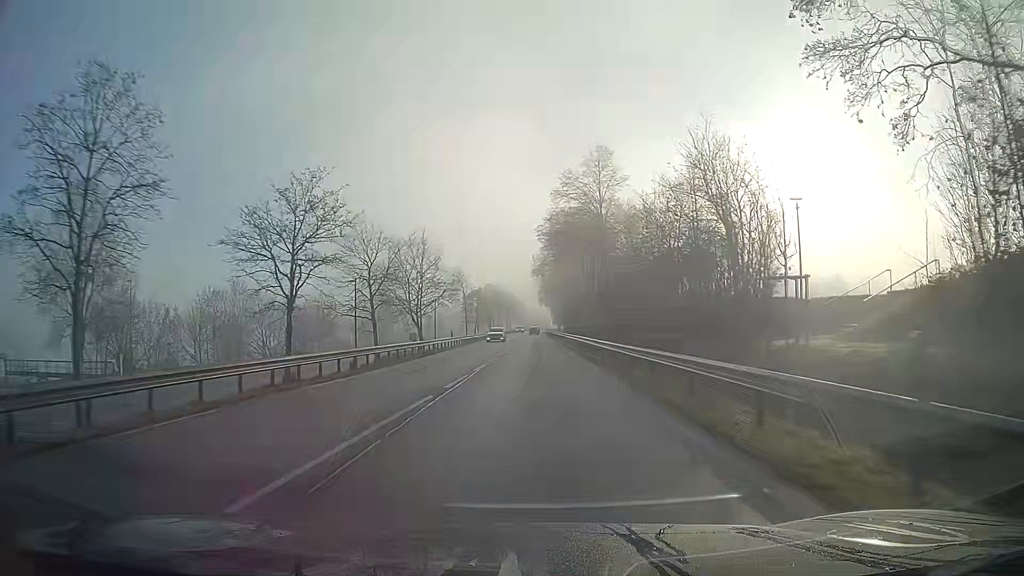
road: primary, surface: asphalt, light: Day
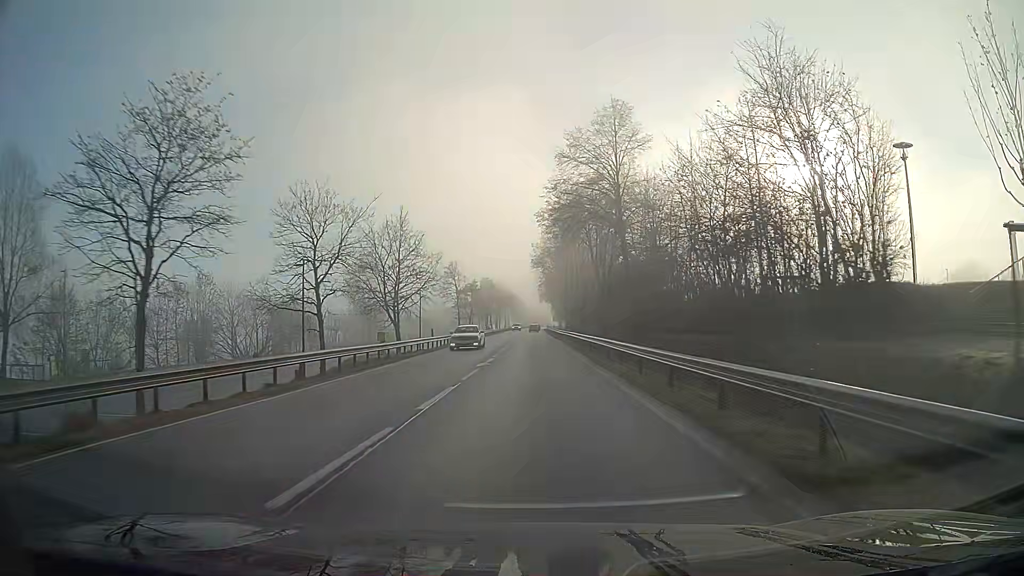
(0.0, +10.2) m; 0°
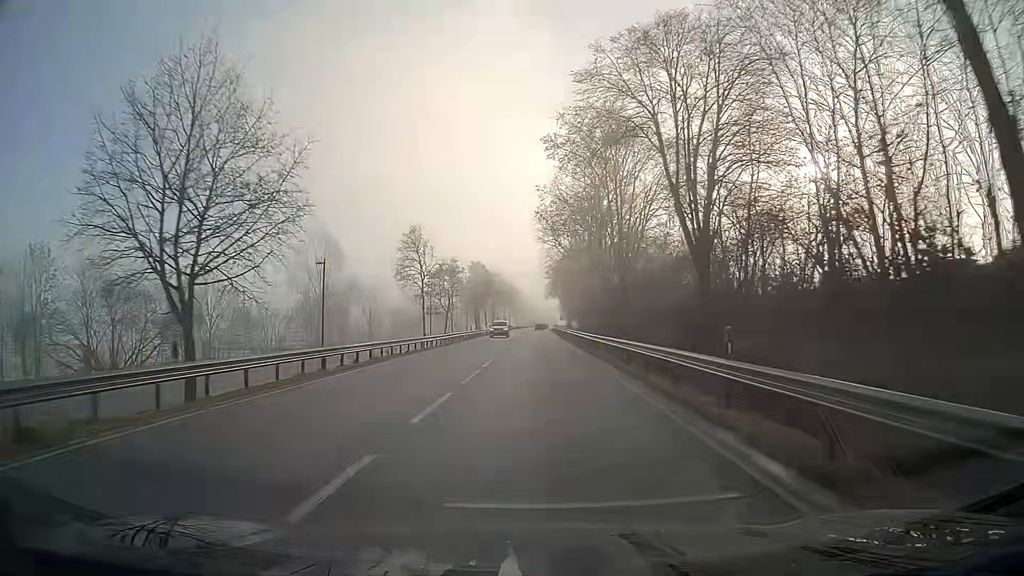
(-0.1, +32.7) m; 0°
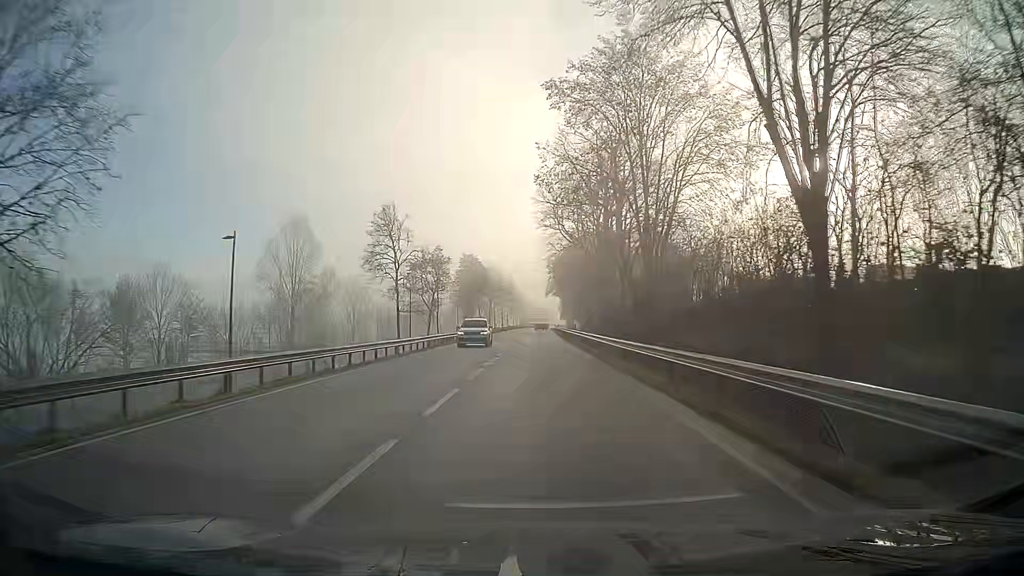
(0.0, +11.3) m; 0°
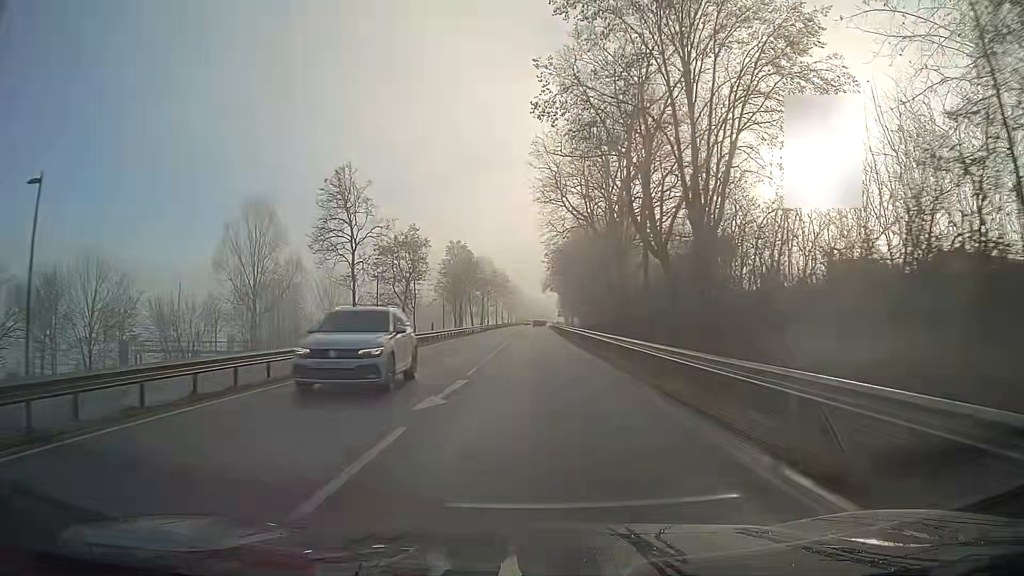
(0.0, +11.5) m; 0°
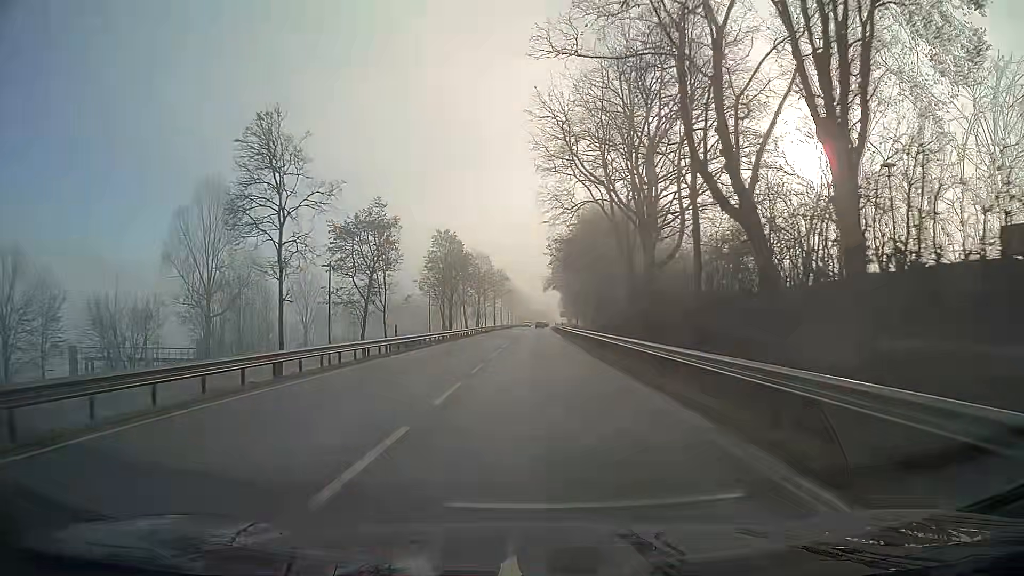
(0.0, +11.7) m; 0°
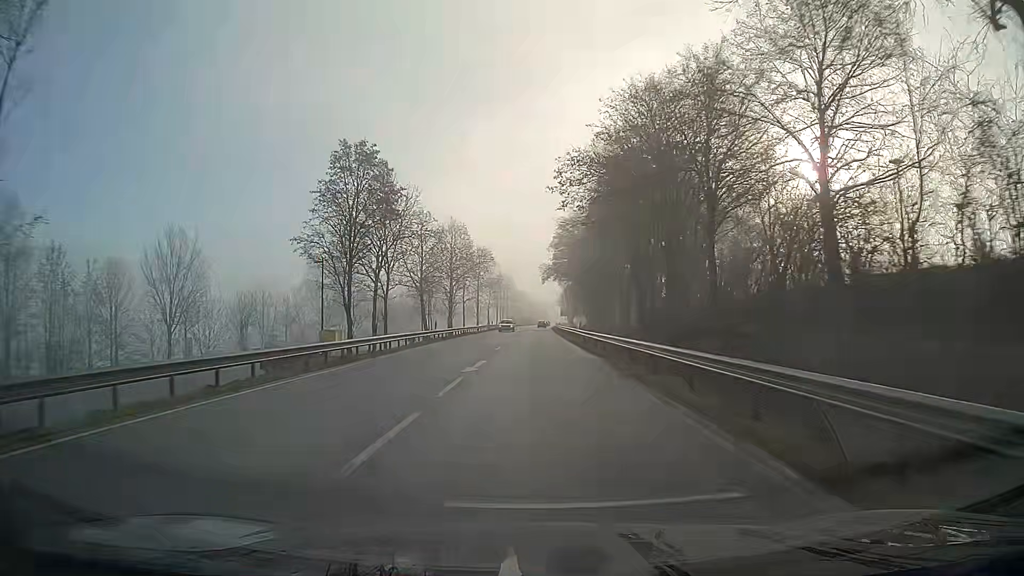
(0.0, +35.6) m; 0°
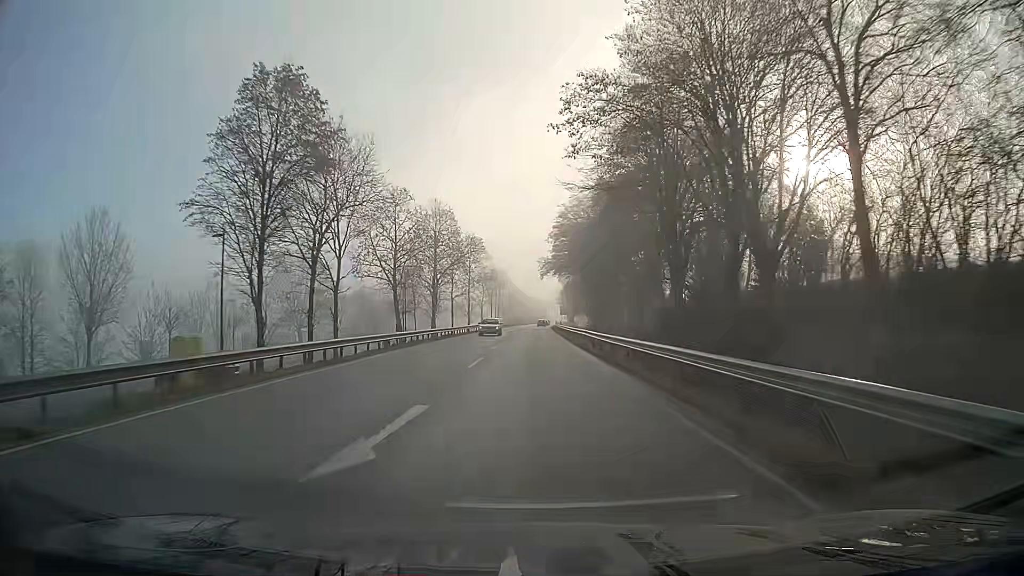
(0.0, +11.9) m; 0°
